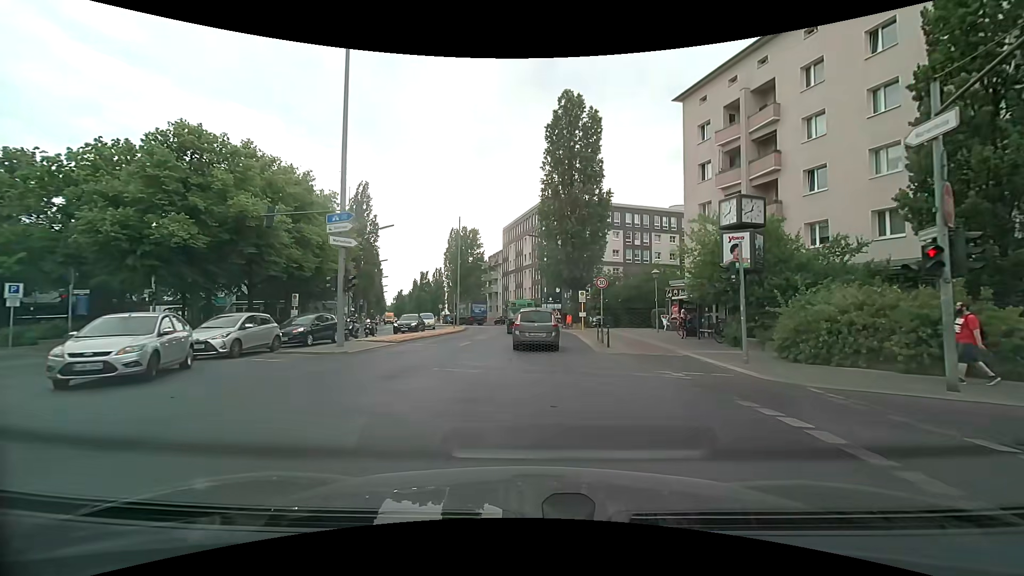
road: secondary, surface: asphalt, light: Day
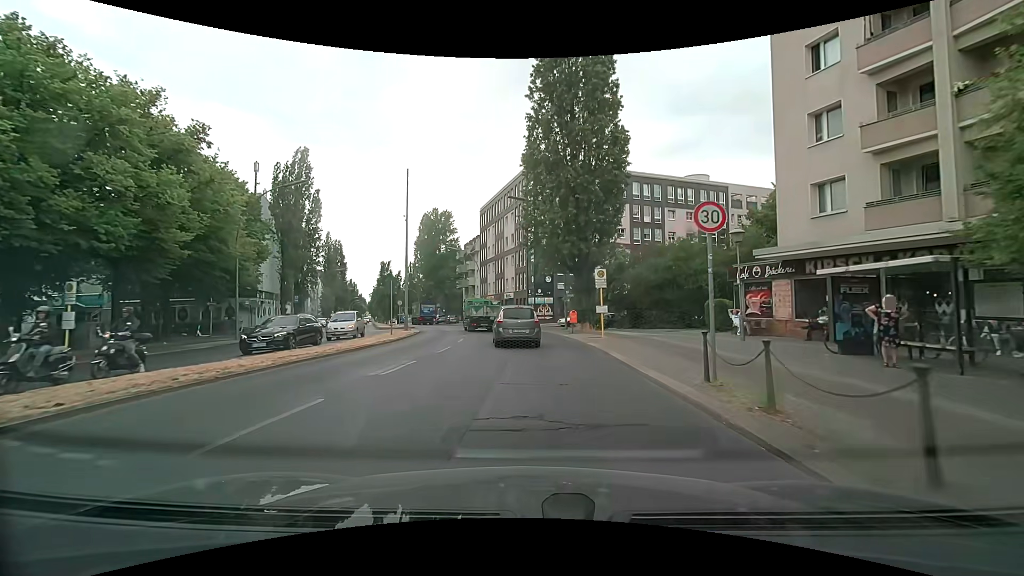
(+0.2, +16.8) m; +1°
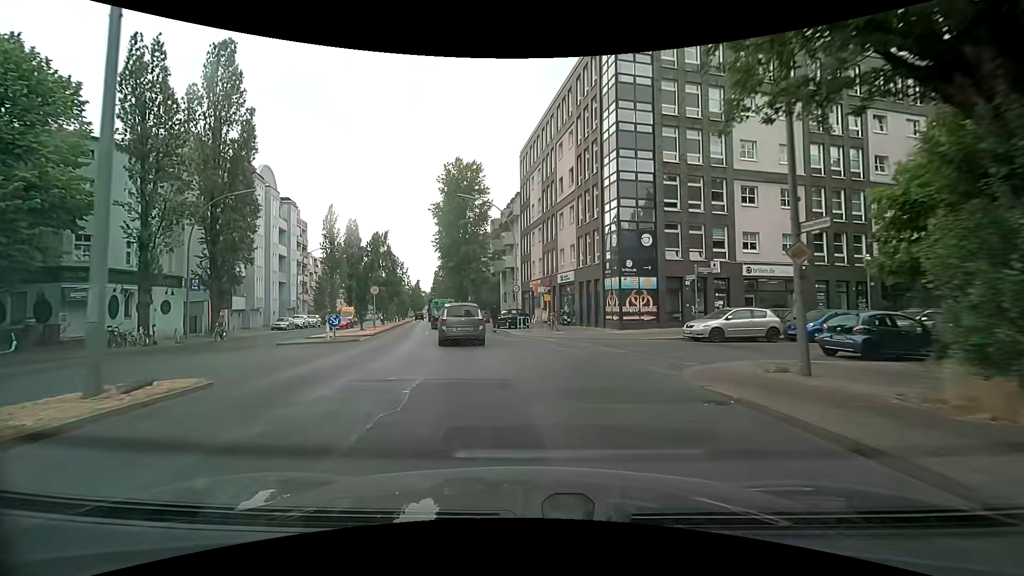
(-0.8, +28.5) m; -6°
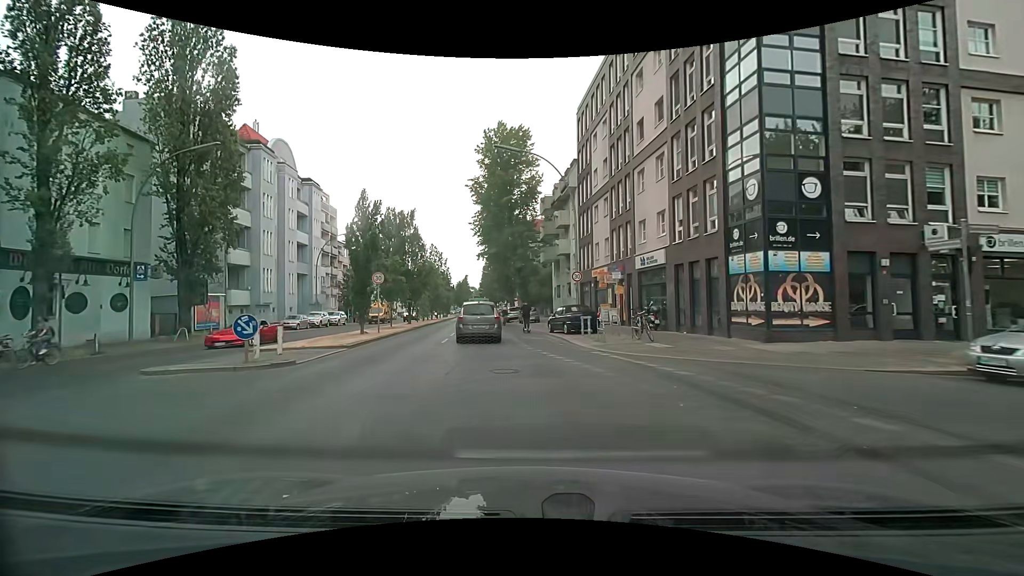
(-0.6, +11.1) m; -5°
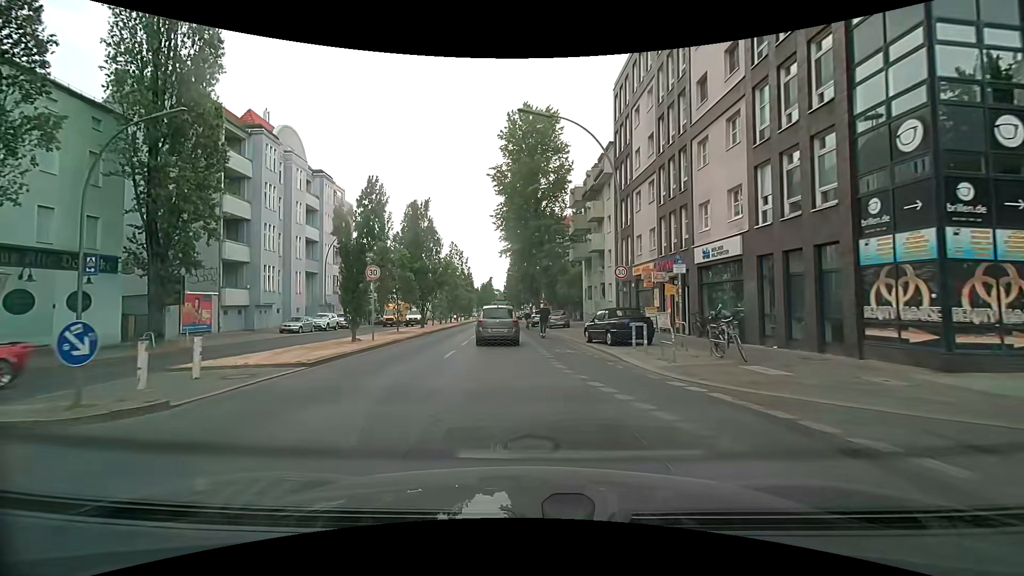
(-0.2, +5.4) m; -4°
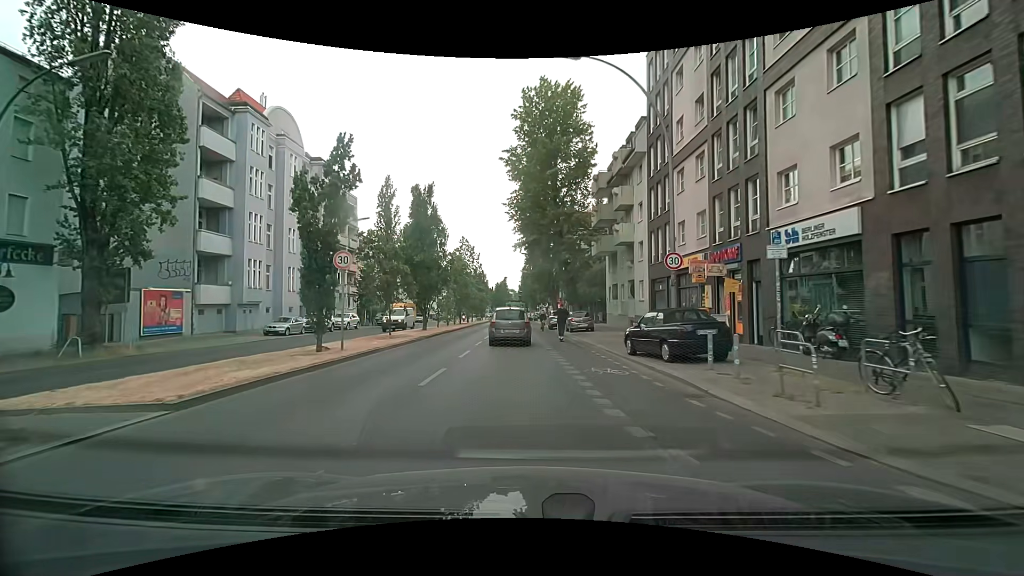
(-0.1, +5.4) m; -2°
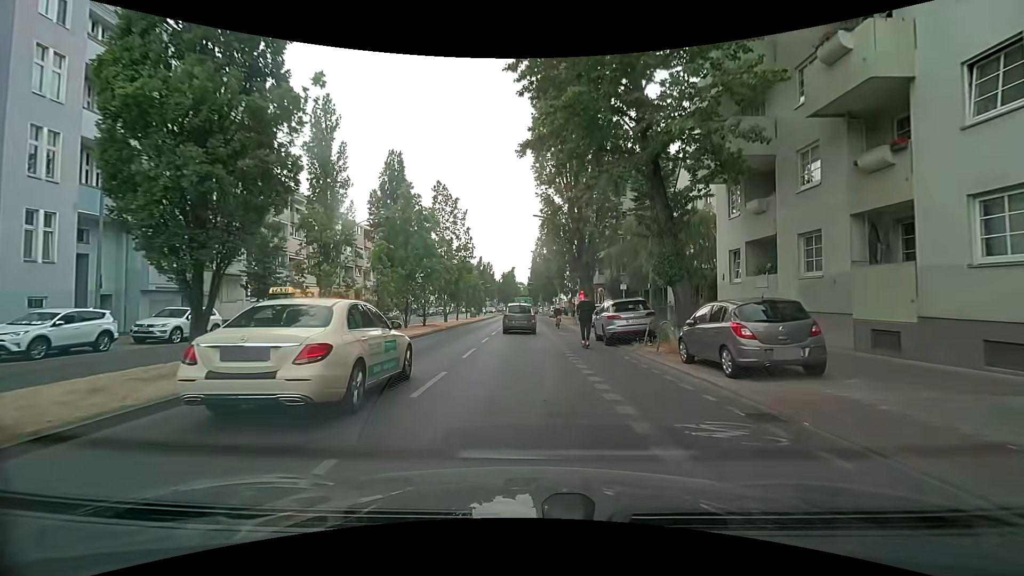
(-0.4, +25.7) m; -1°
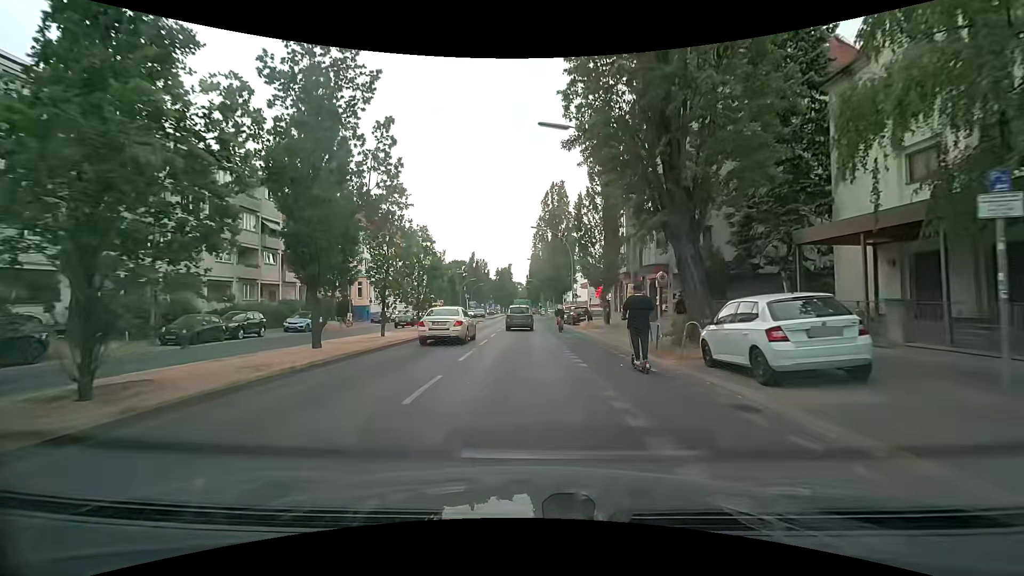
(+0.3, +24.7) m; 0°
